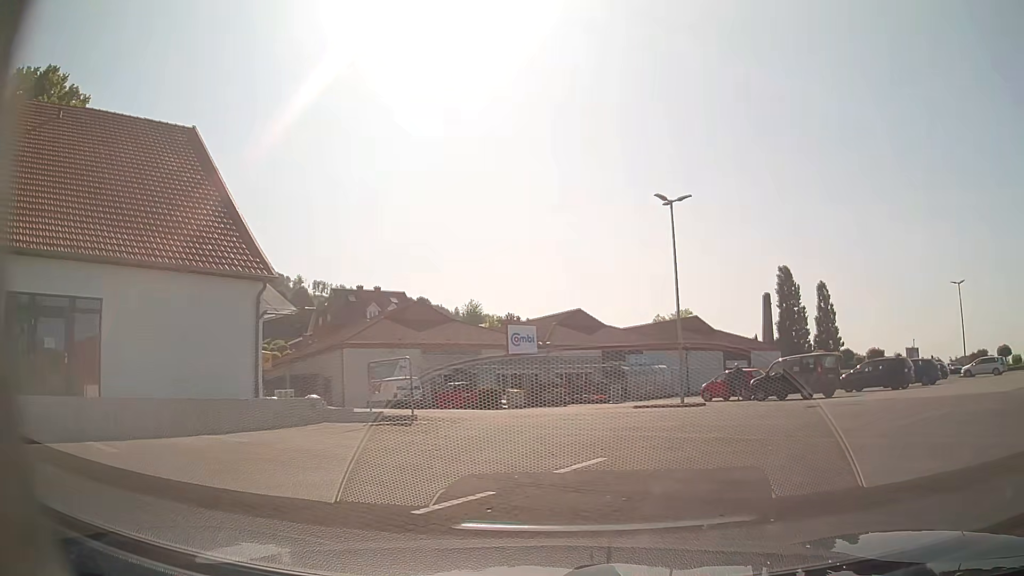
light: Day
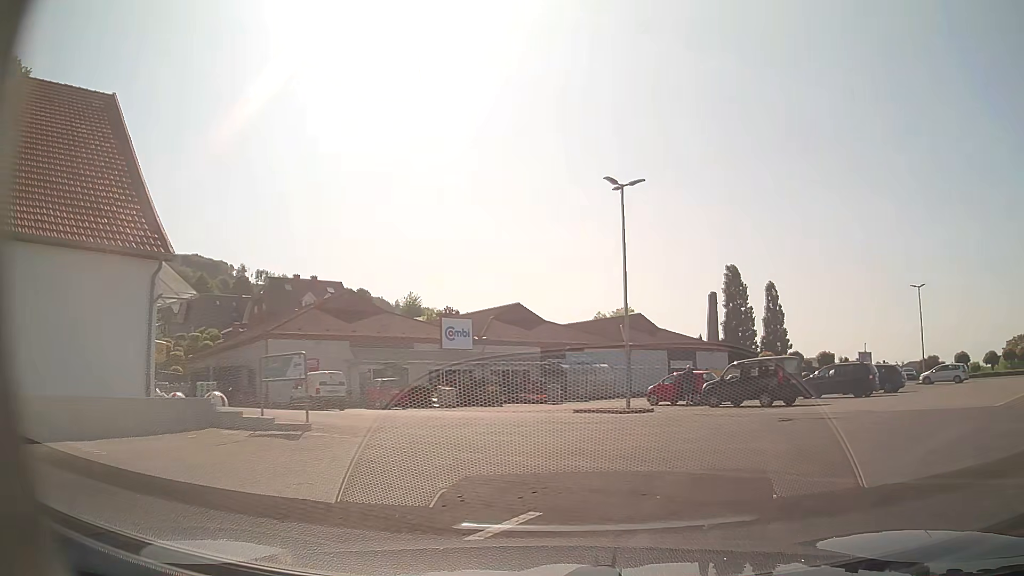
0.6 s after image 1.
(+0.1, +2.5) m; +4°
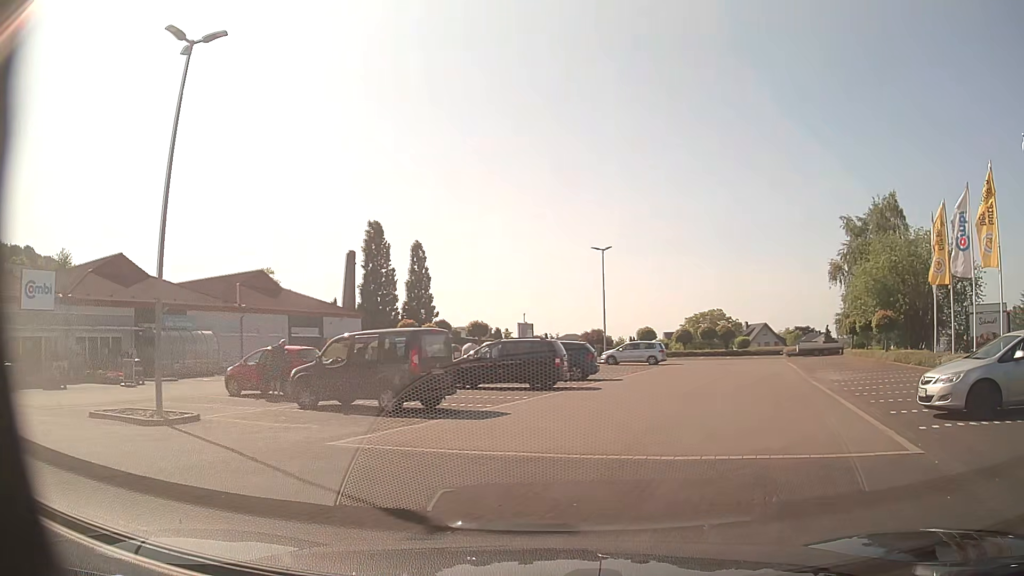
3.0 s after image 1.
(+3.3, +9.9) m; +34°
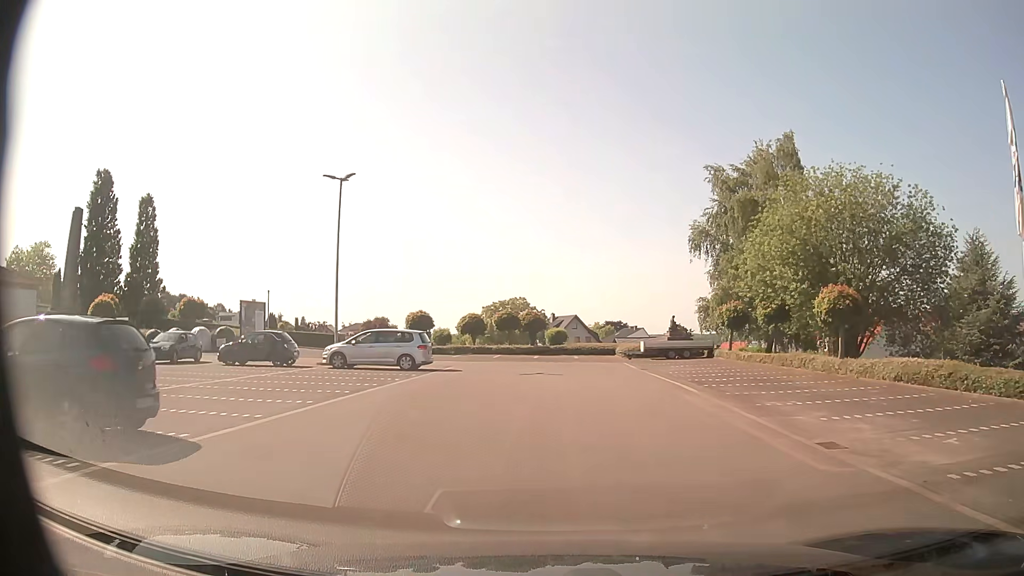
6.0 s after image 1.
(+3.8, +19.6) m; +16°
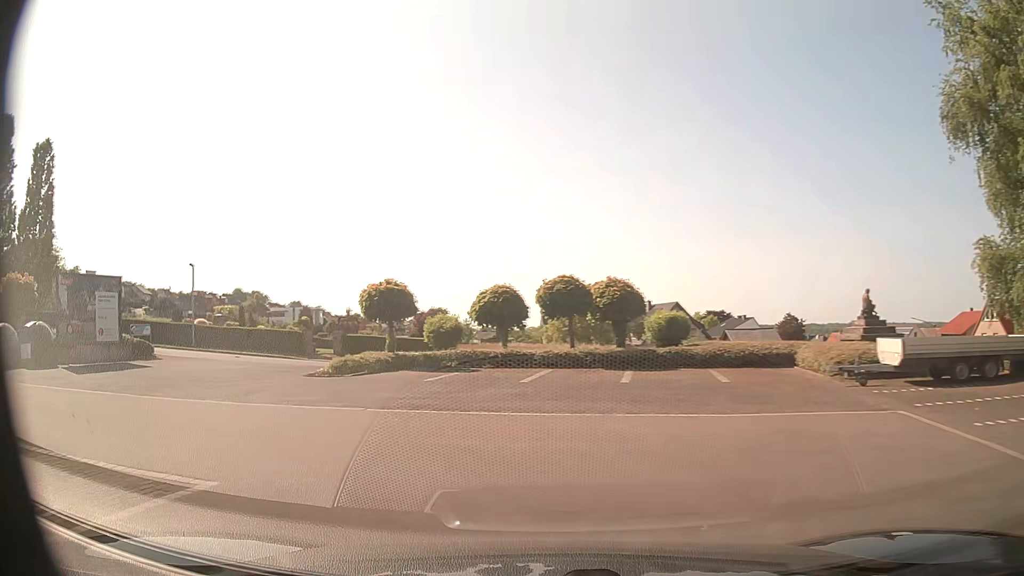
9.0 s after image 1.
(-0.1, +24.4) m; -8°
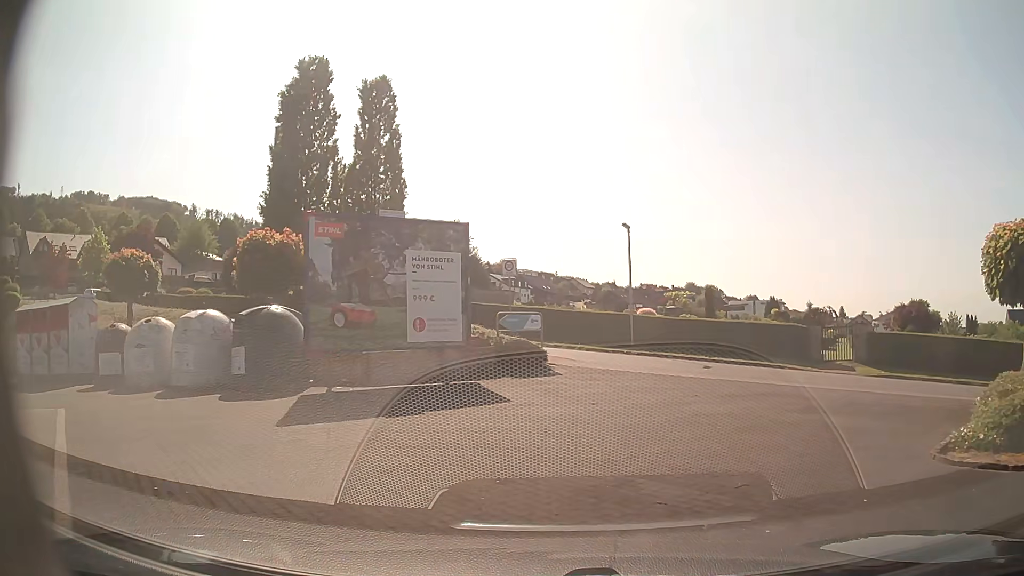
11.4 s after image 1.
(-5.1, +11.9) m; -39°
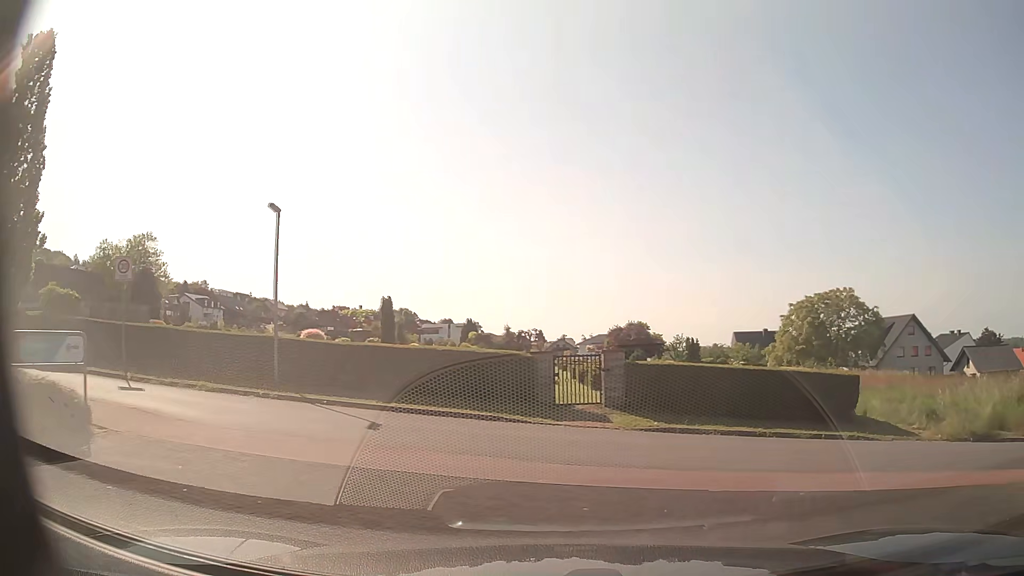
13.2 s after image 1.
(+1.4, +7.6) m; +27°
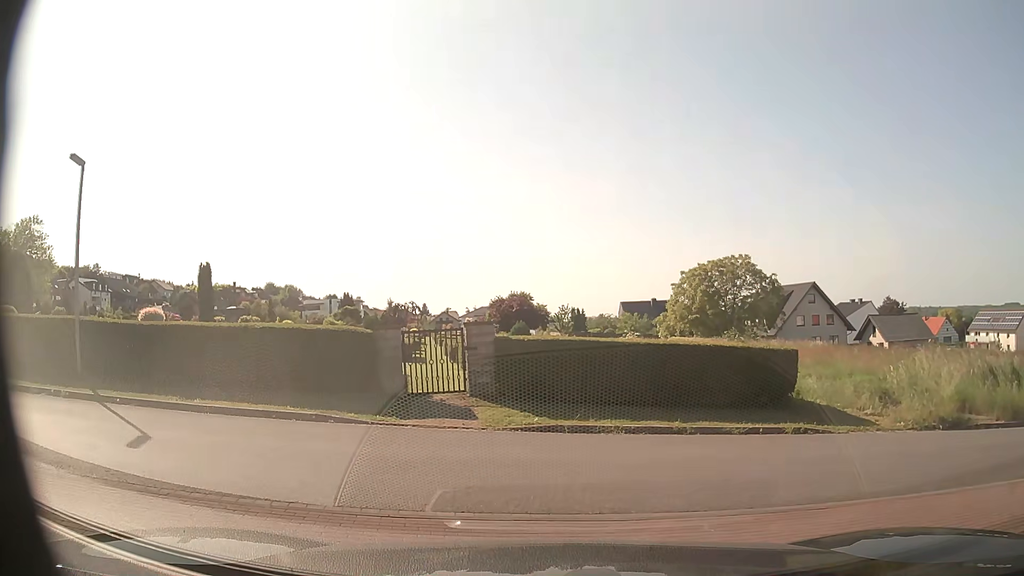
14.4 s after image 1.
(+0.3, +3.6) m; +8°
